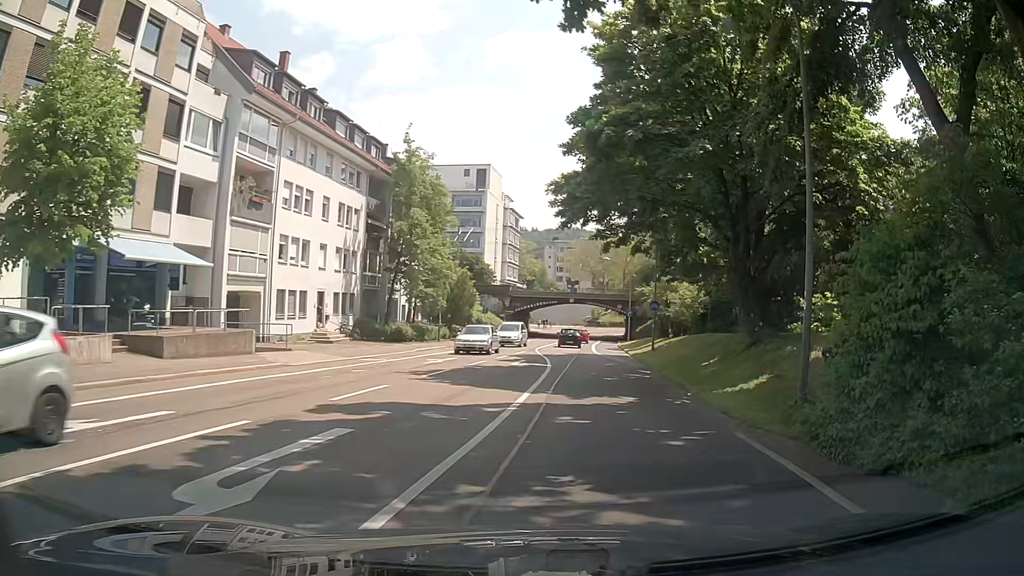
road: secondary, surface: asphalt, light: Day
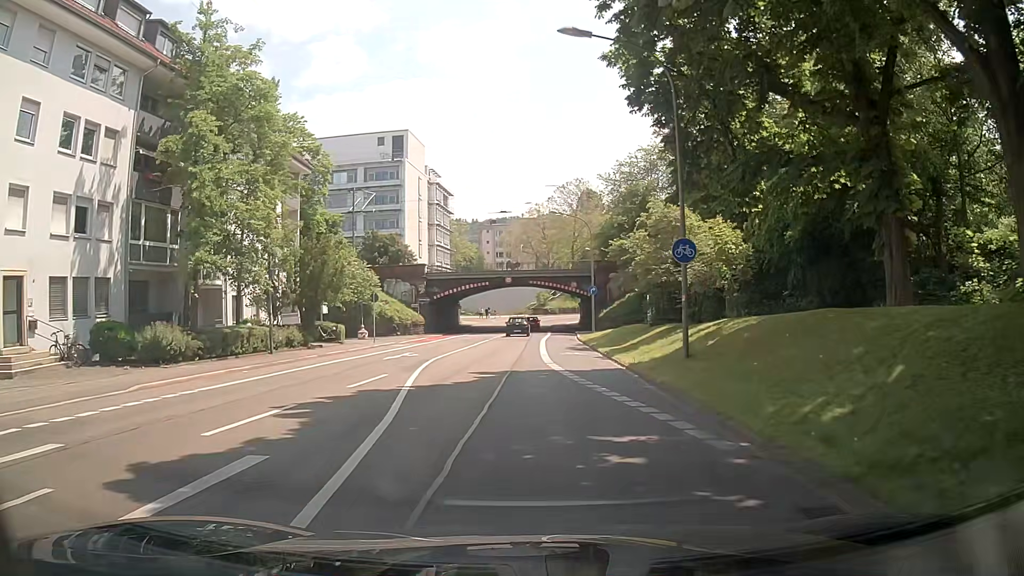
(+1.3, +22.1) m; +4°
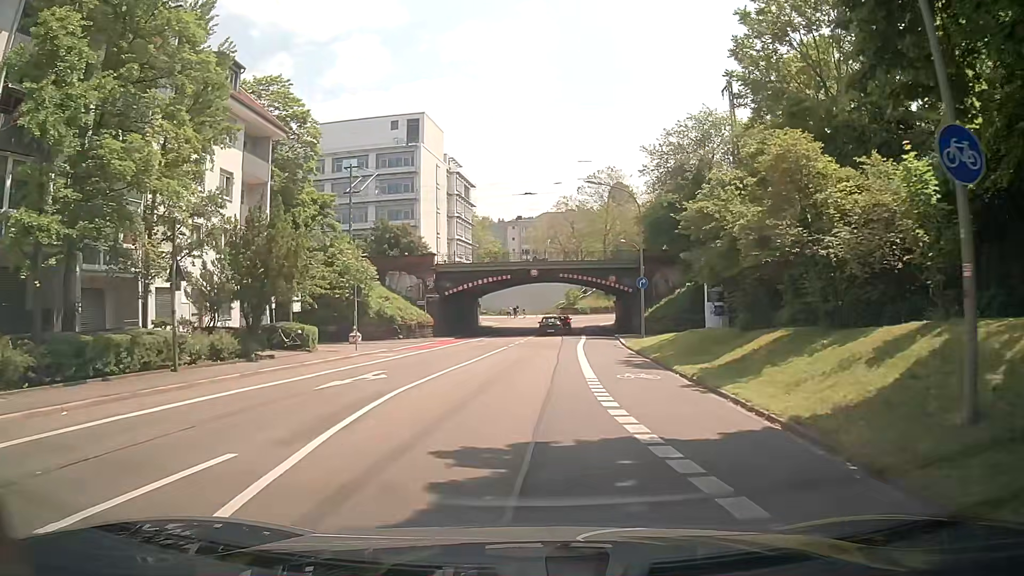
(-0.3, +10.2) m; -3°
